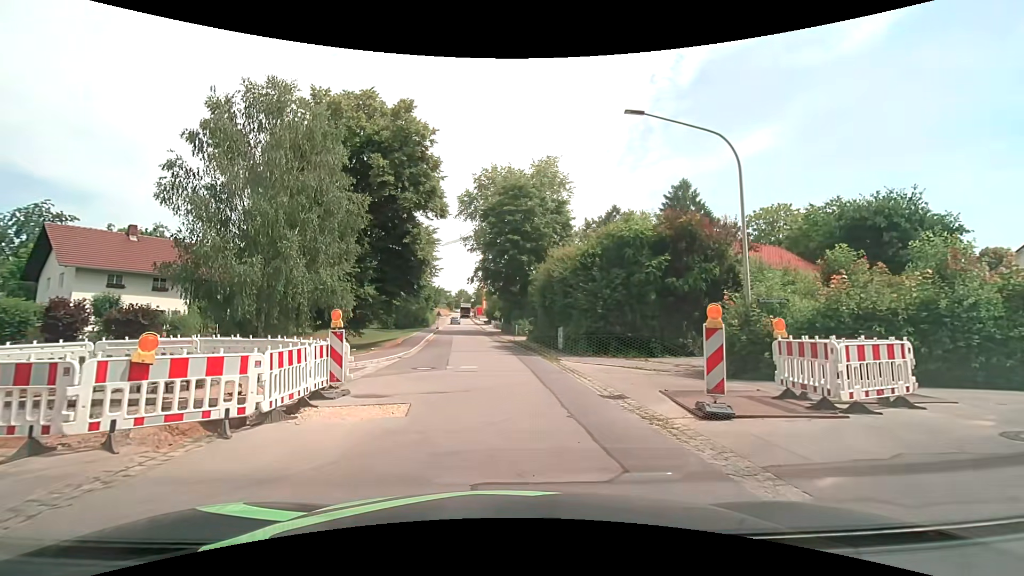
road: residential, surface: asphalt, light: Day
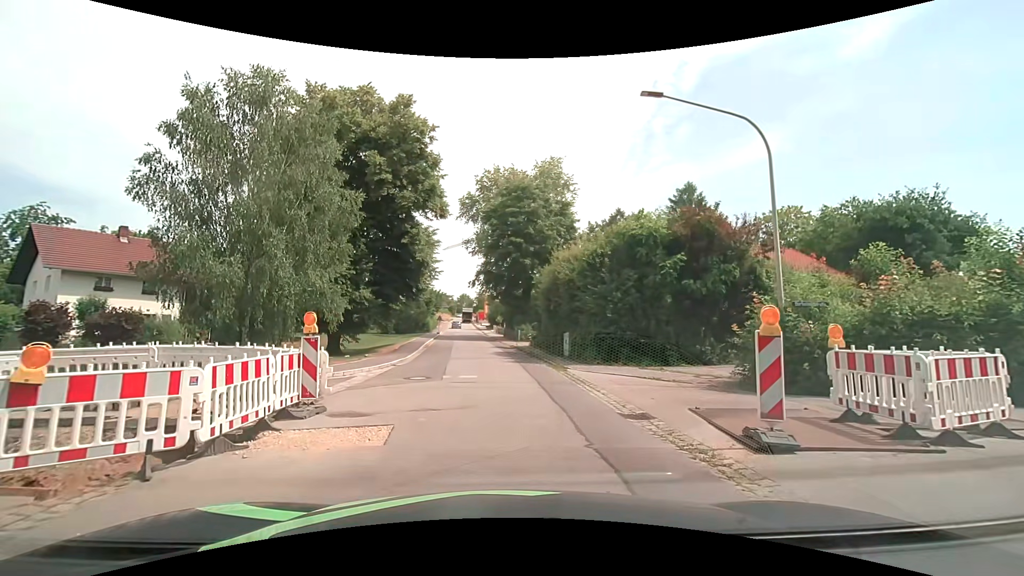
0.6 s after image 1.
(0.0, +1.4) m; -1°
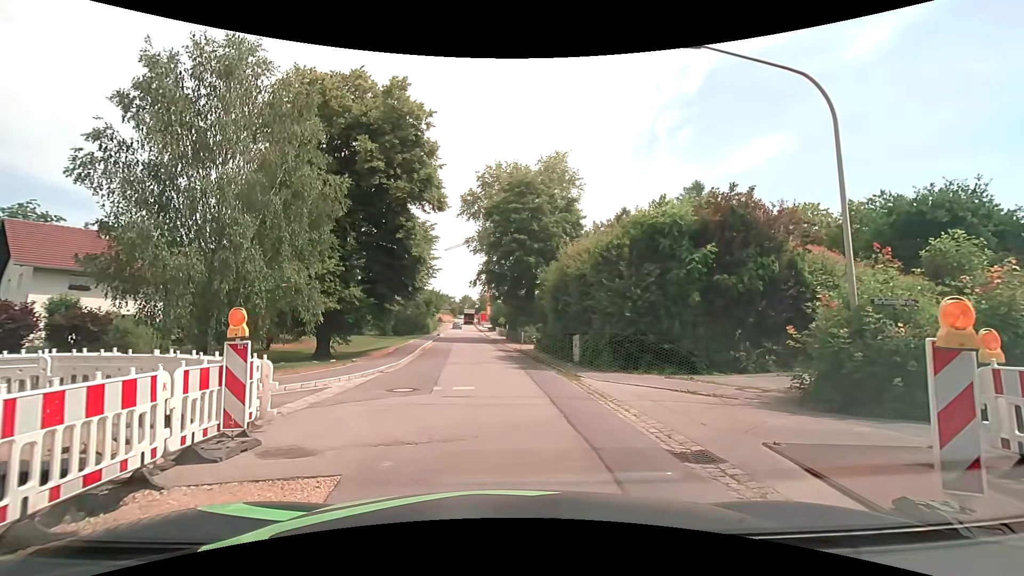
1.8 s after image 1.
(0.0, +2.4) m; -2°
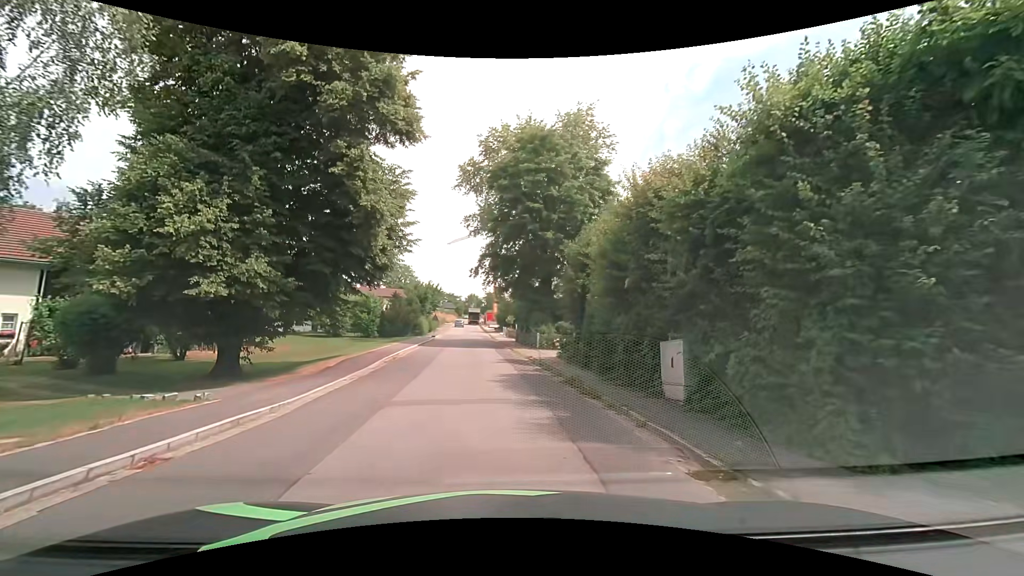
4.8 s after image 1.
(+0.2, +11.7) m; 0°
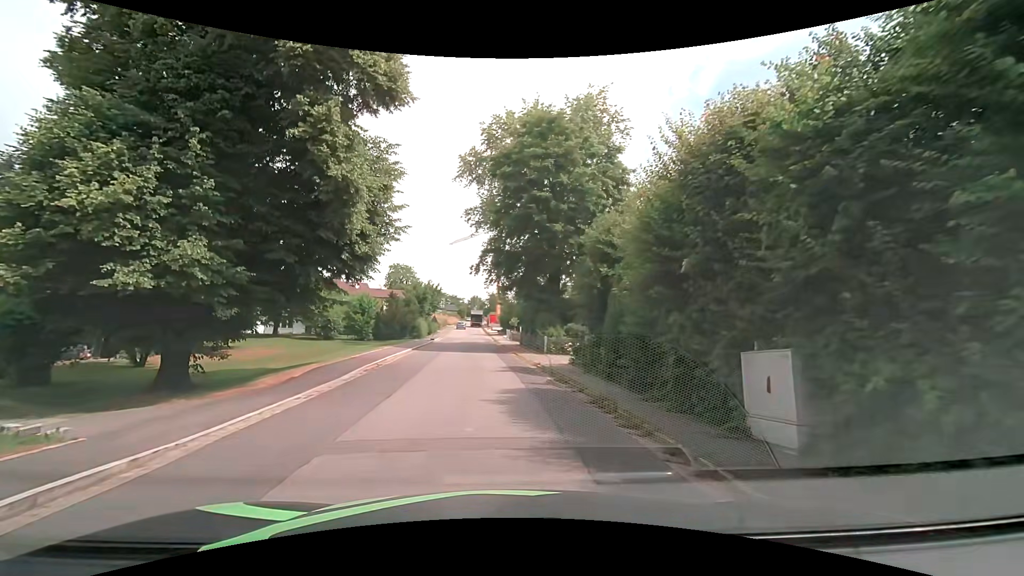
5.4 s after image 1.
(0.0, +3.5) m; 0°
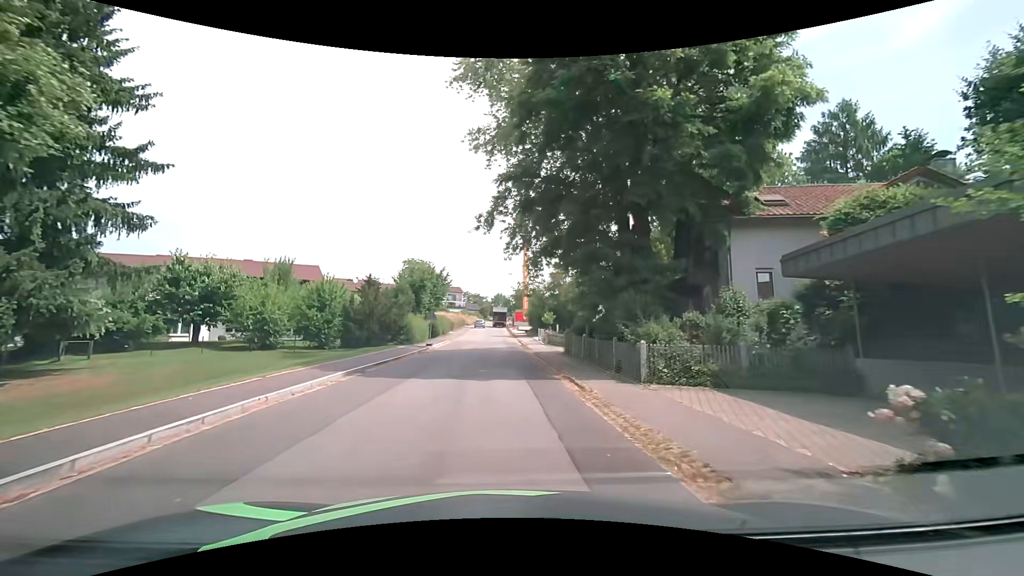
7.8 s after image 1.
(-0.3, +17.3) m; -2°
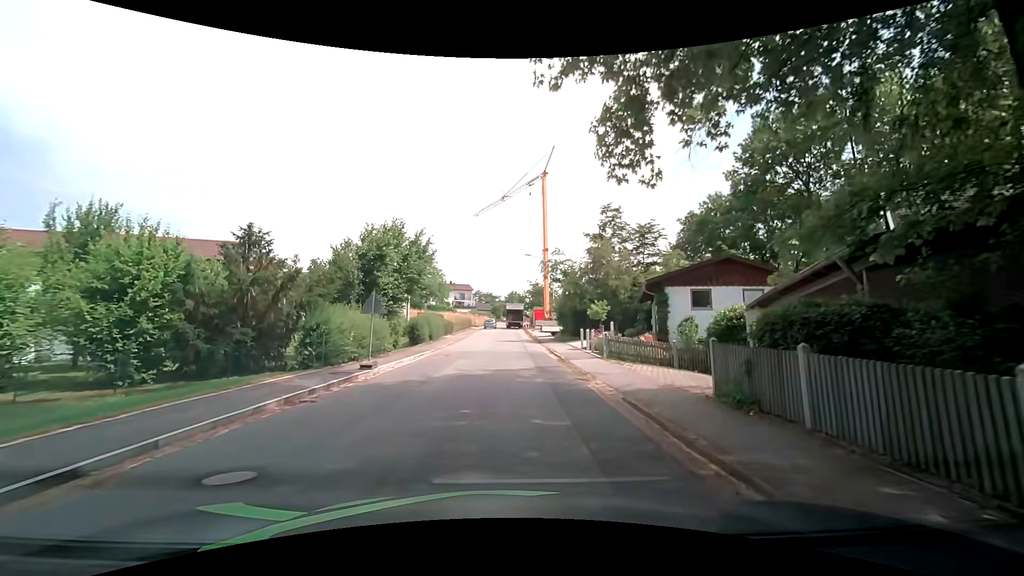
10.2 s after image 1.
(-0.6, +18.0) m; -3°
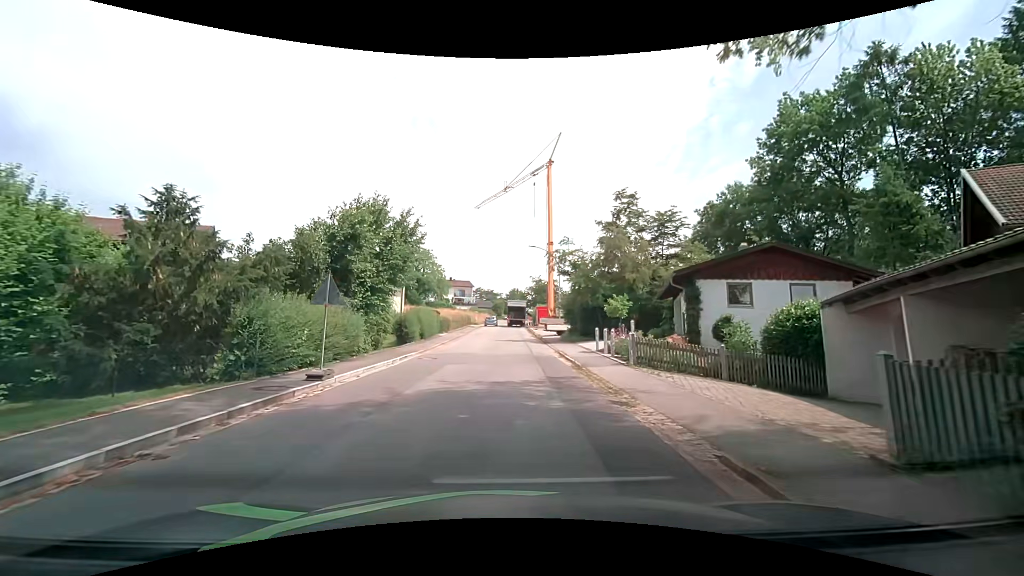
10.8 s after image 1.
(0.0, +4.2) m; 0°
